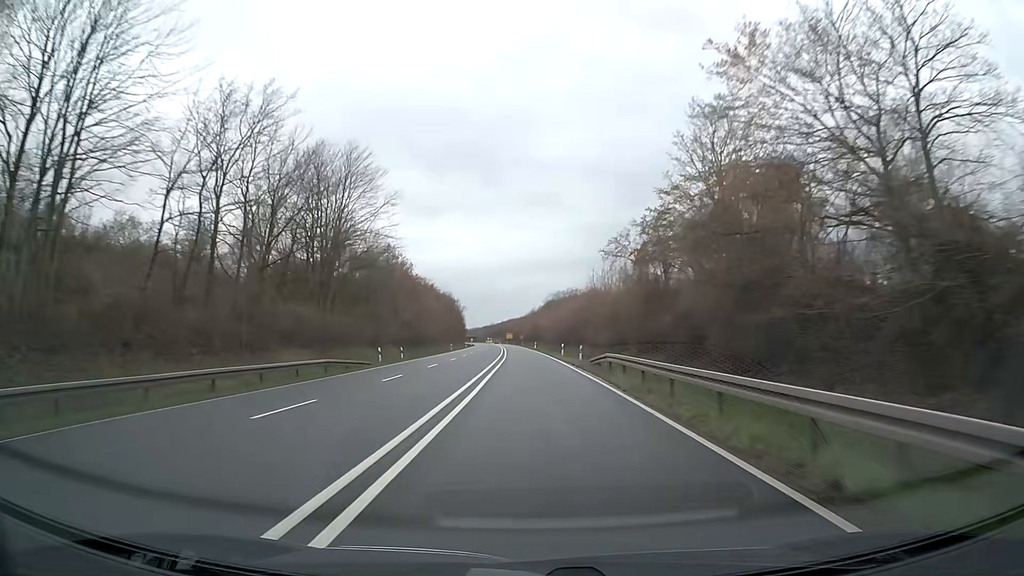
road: trunk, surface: asphalt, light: Day
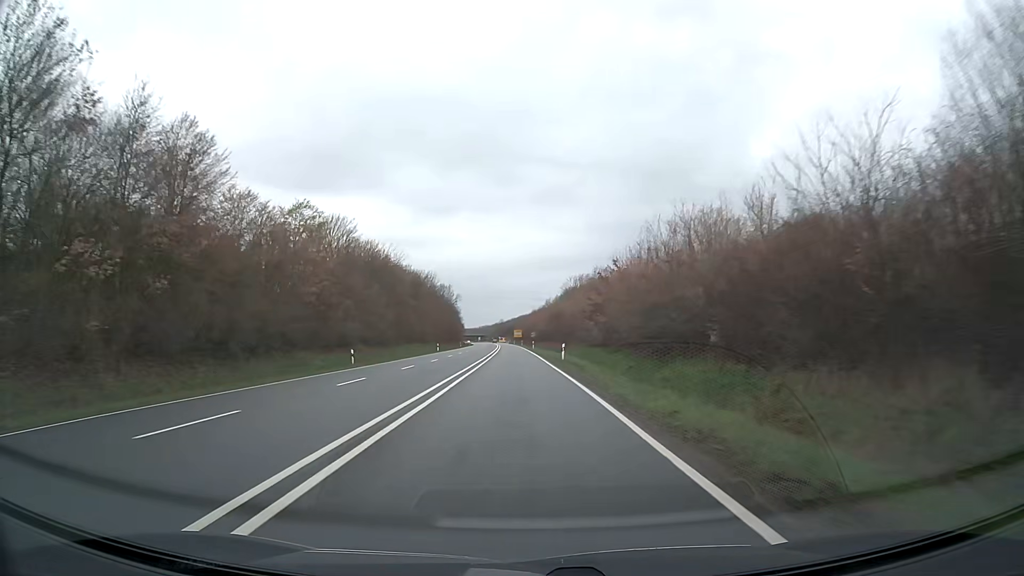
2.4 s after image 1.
(-0.2, +63.3) m; -1°
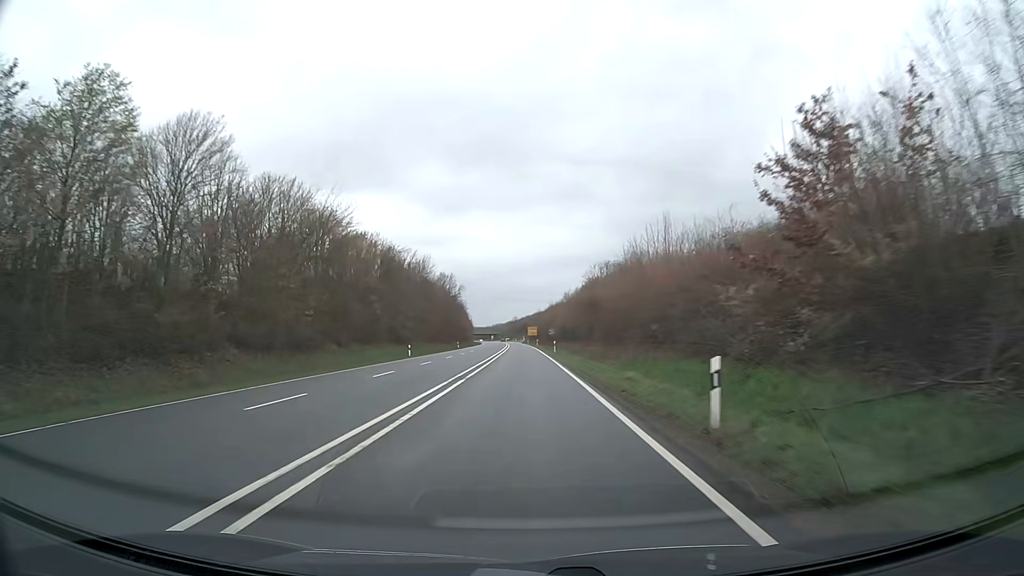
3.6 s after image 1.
(-0.3, +31.7) m; -1°
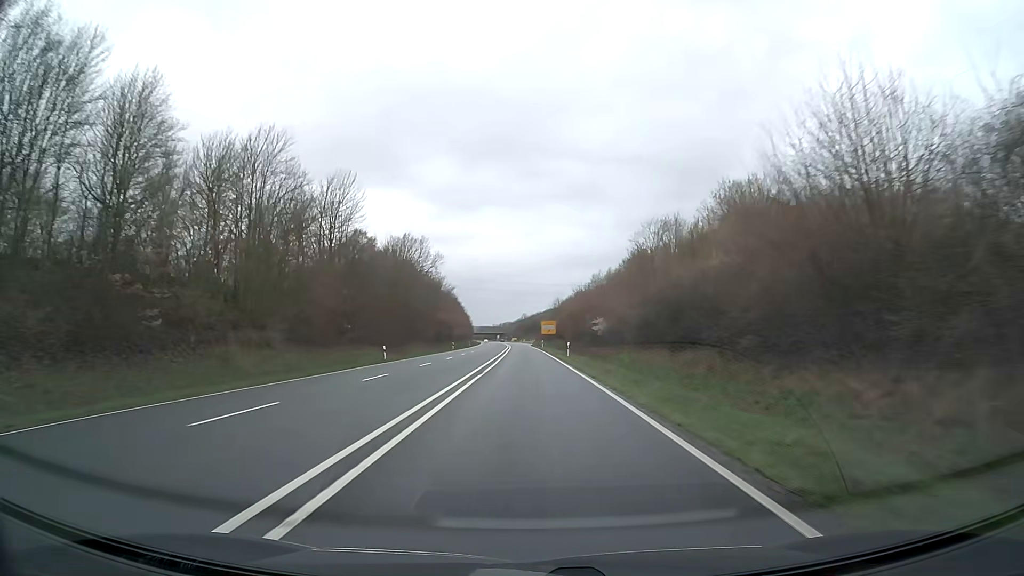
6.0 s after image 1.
(-0.7, +63.3) m; -1°
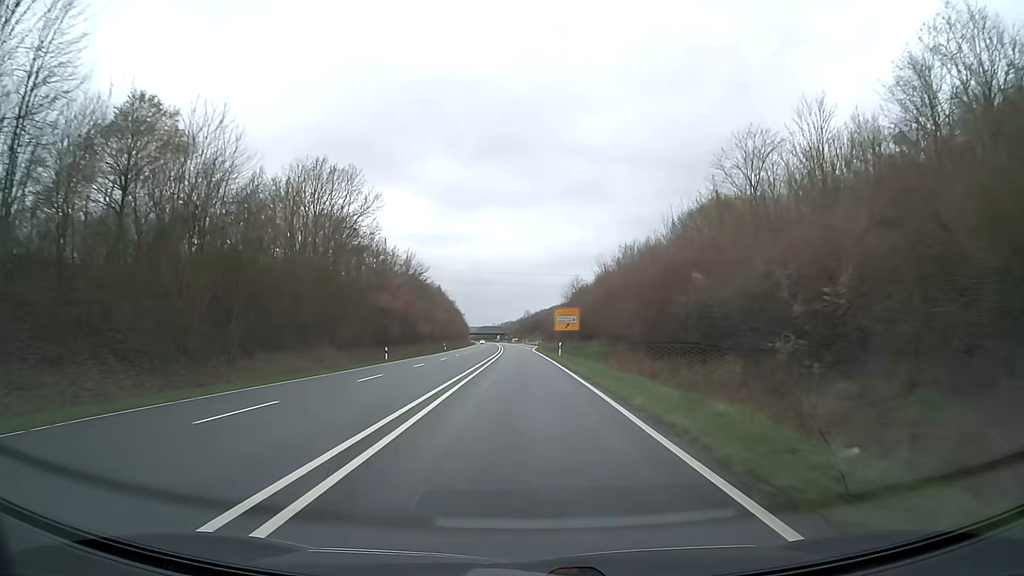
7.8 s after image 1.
(+0.1, +47.5) m; 0°
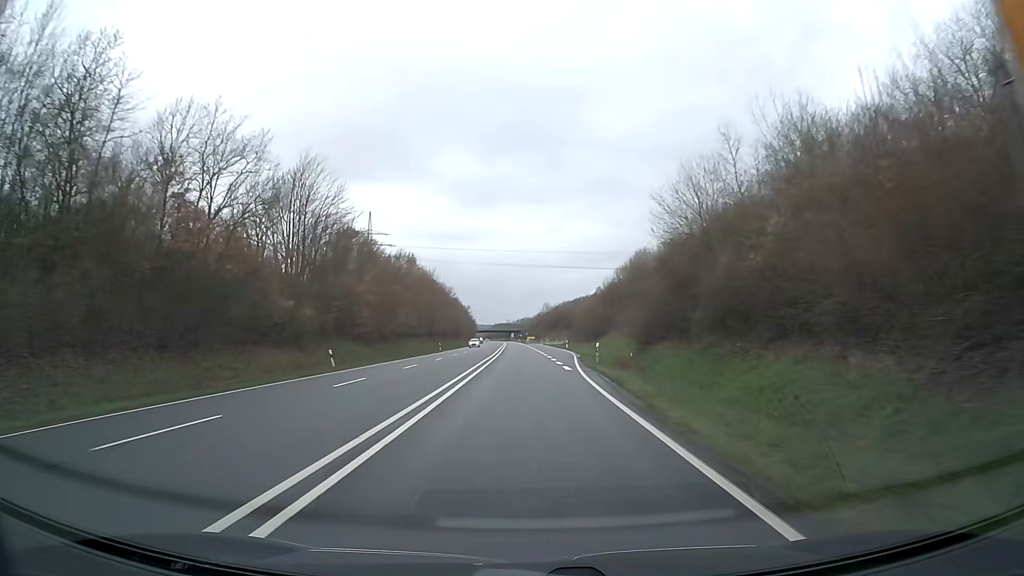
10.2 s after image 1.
(-0.7, +63.4) m; -1°
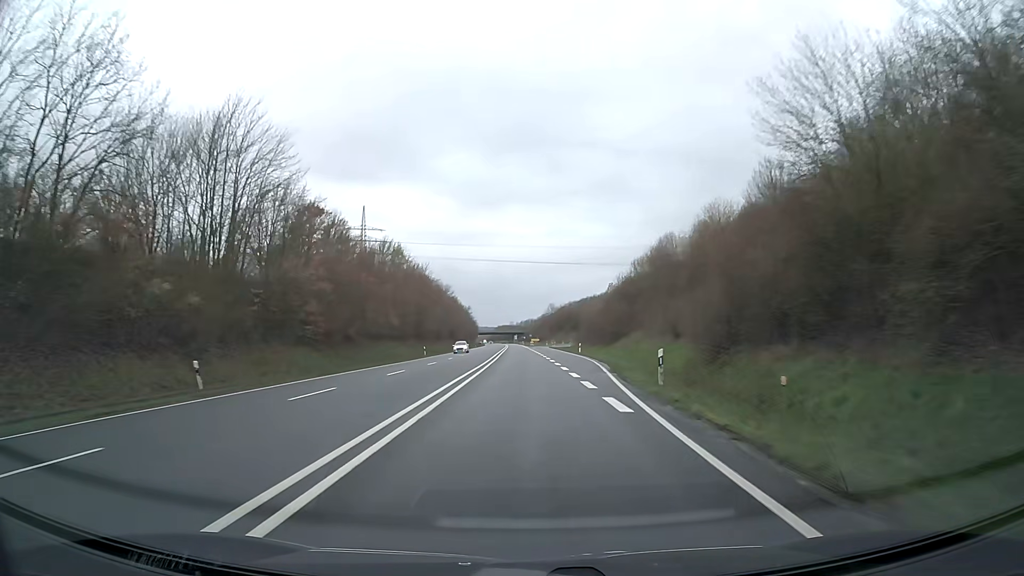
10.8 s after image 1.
(-0.1, +15.8) m; 0°
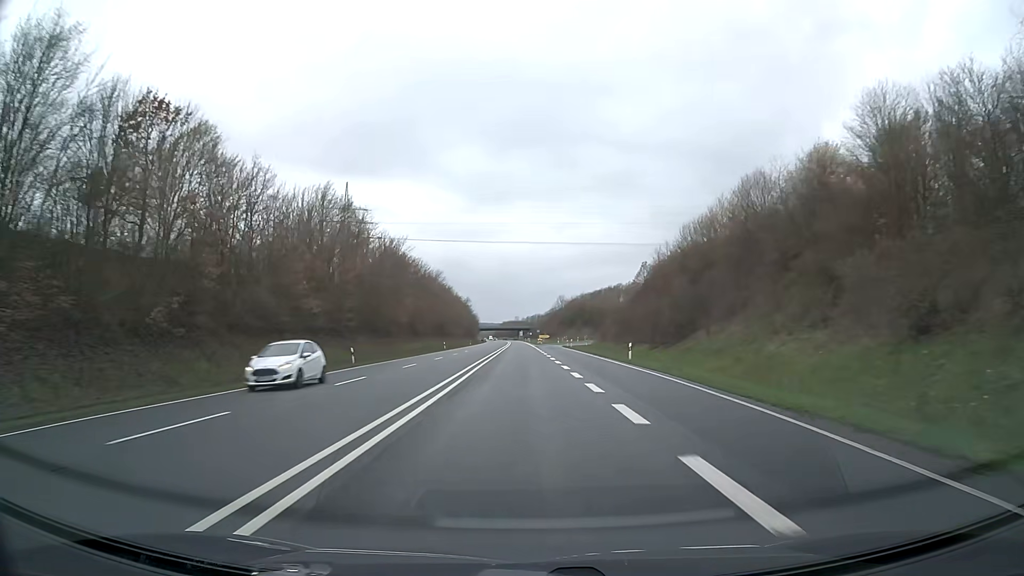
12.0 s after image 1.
(-0.2, +31.7) m; 0°
(0, +10) (0, +20) (0, +30) (0, +40) (-1, +50) (-1, +60) (-1, +70) (-1, +80) (-1, +90) (-2, +100) m
